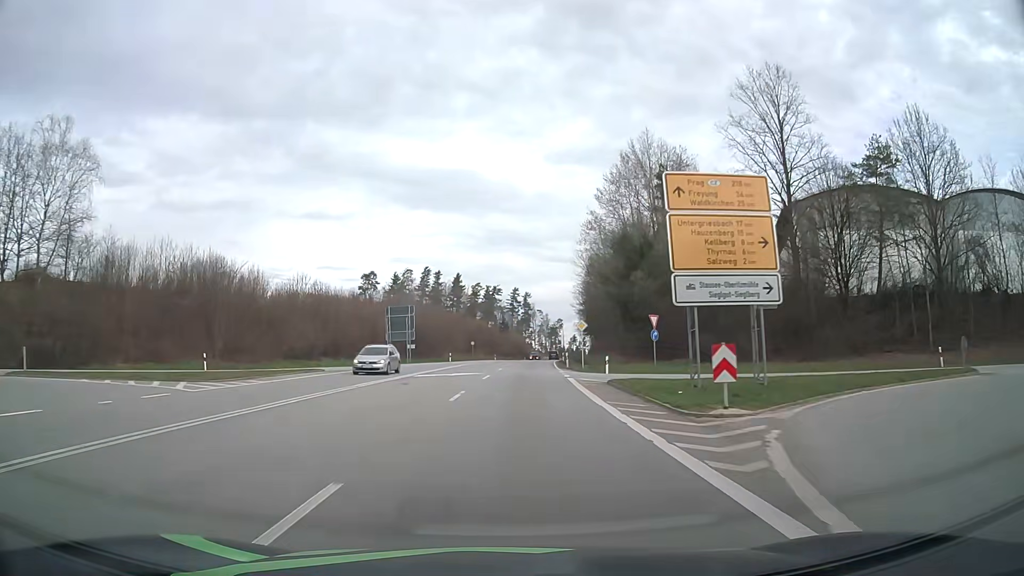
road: primary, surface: asphalt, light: Day
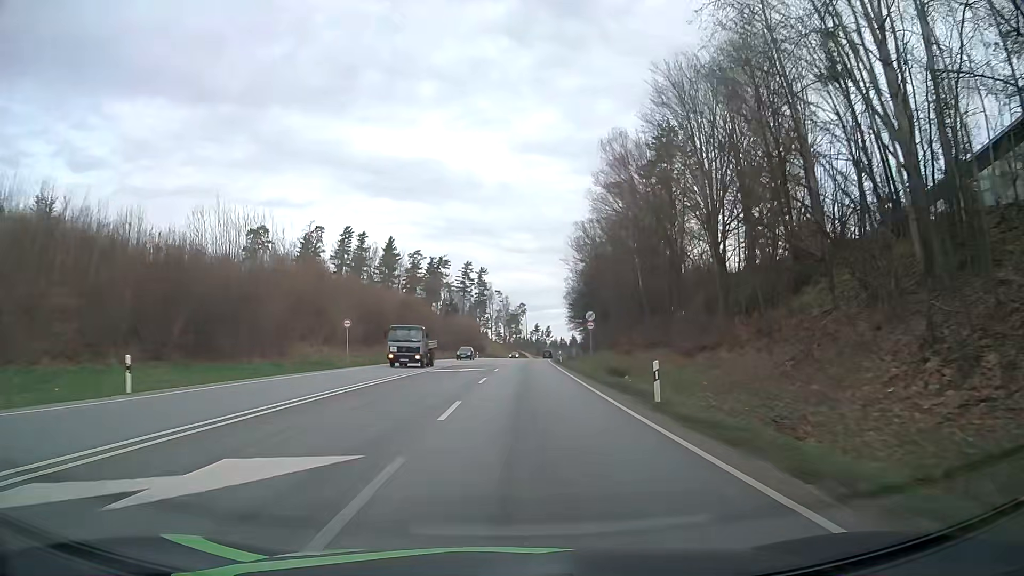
(+1.9, +64.9) m; +3°
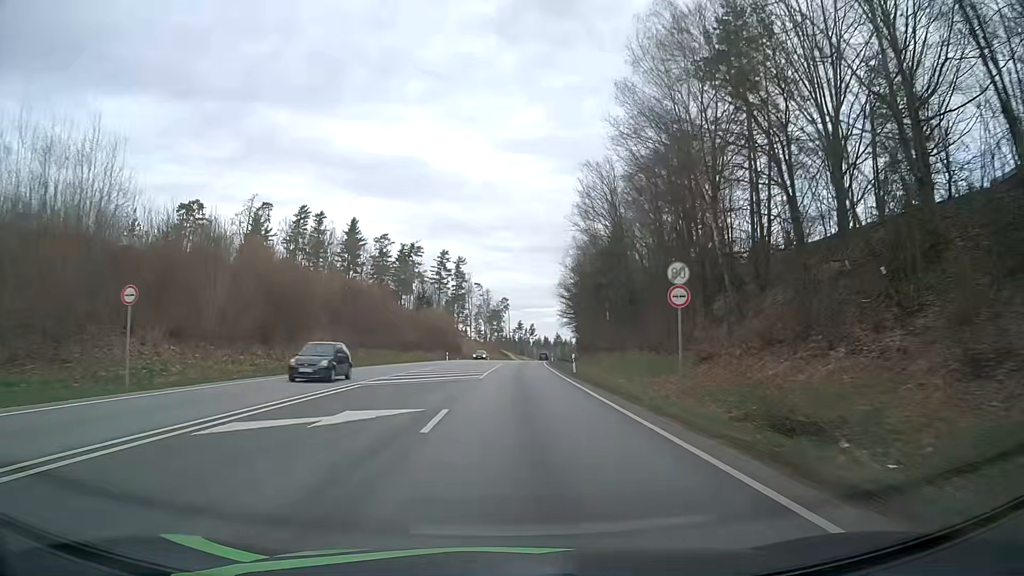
(+0.4, +26.0) m; +2°
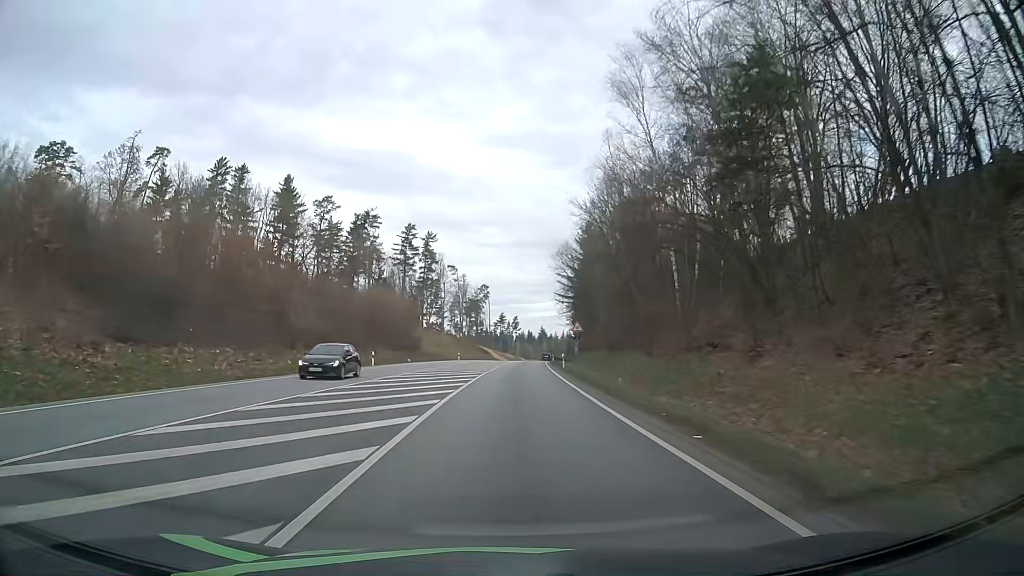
(+0.4, +39.1) m; +1°
(0, +10) (0, +20) (0, +30) (+1, +40) (+1, +50) (+1, +60) (+2, +70) (+2, +80) (+3, +90) (+4, +100) m
